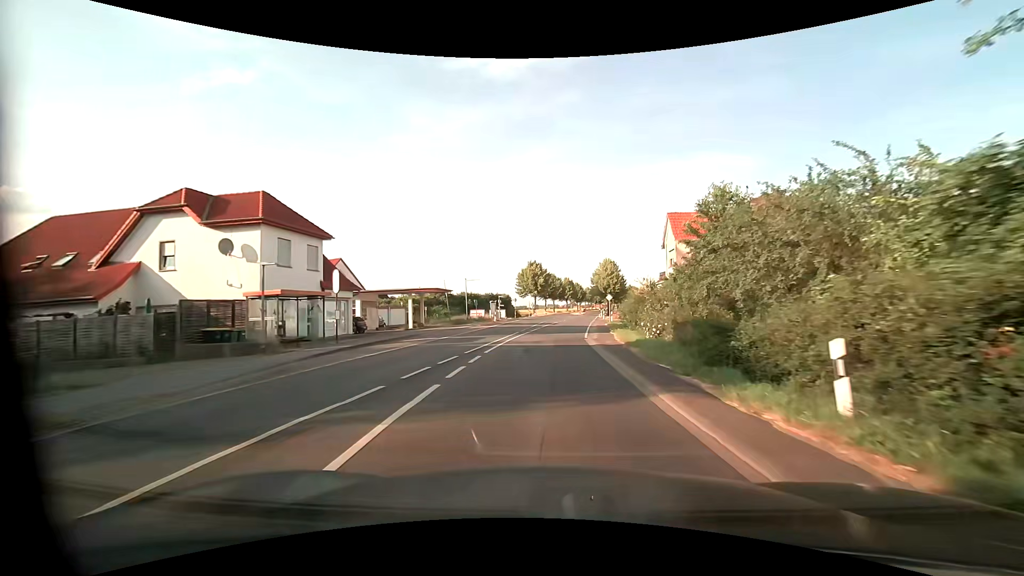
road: primary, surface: asphalt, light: Day
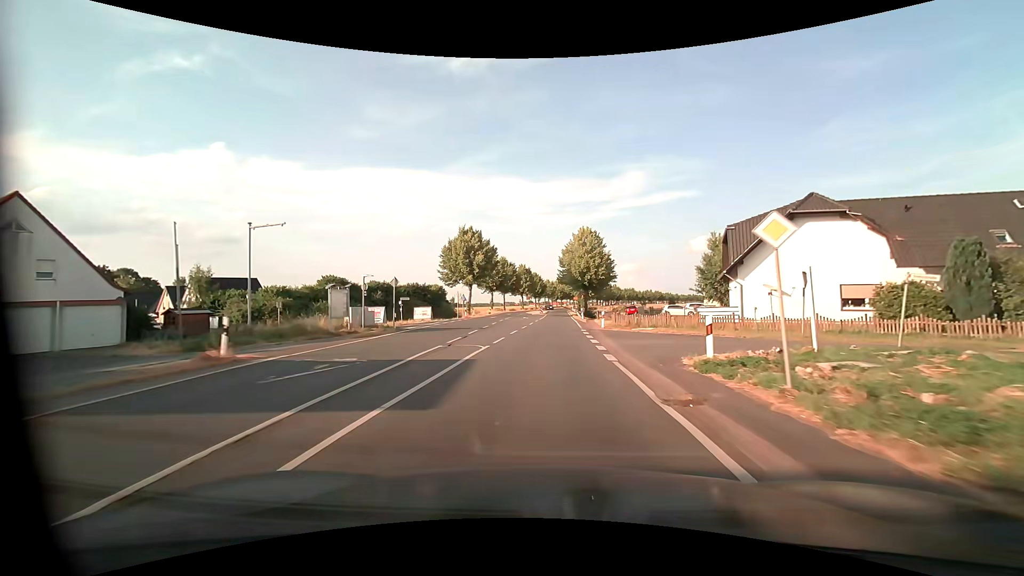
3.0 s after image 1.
(+1.7, +39.2) m; +5°
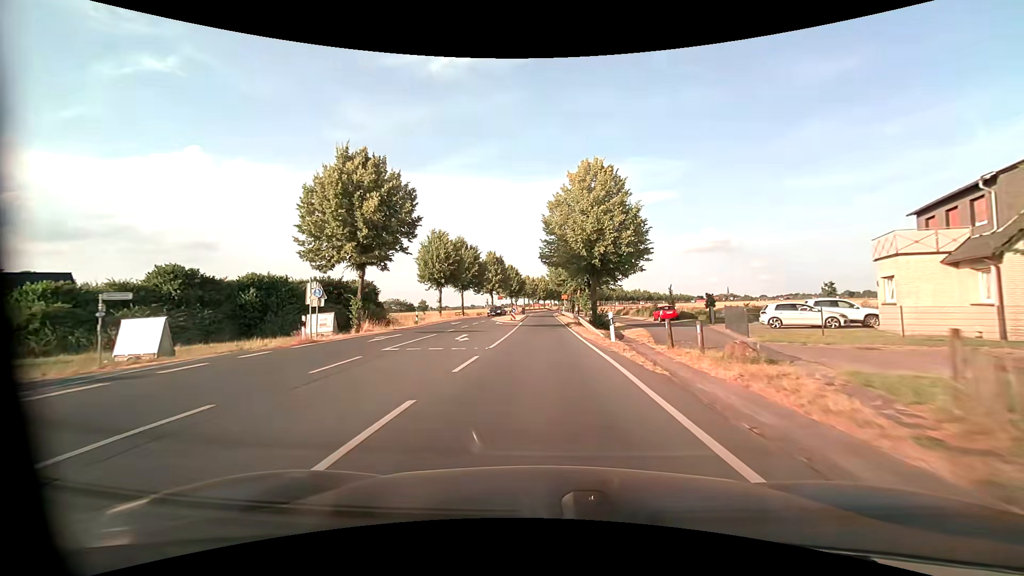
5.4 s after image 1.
(+0.4, +31.9) m; +1°
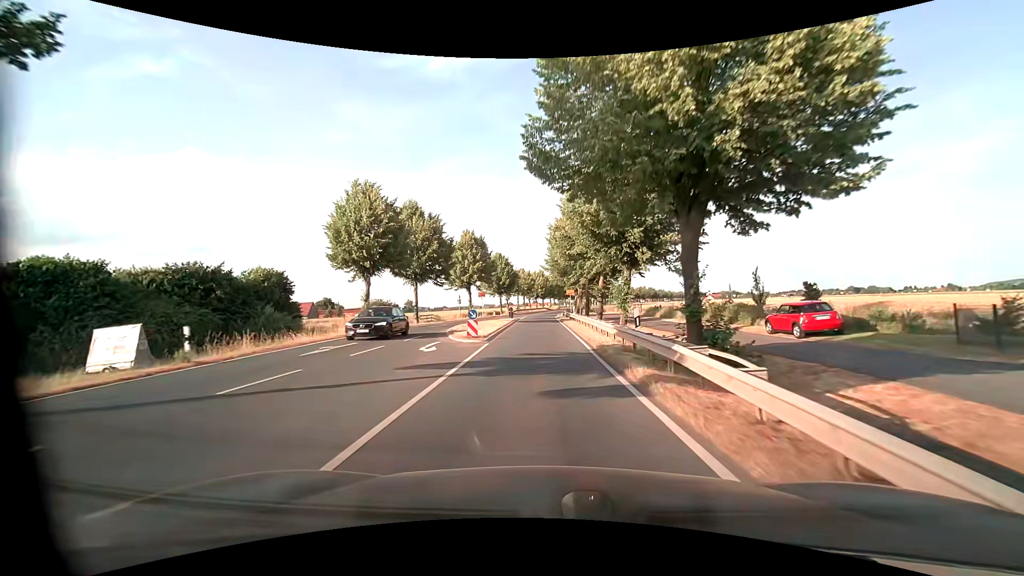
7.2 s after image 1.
(+0.2, +24.2) m; +1°
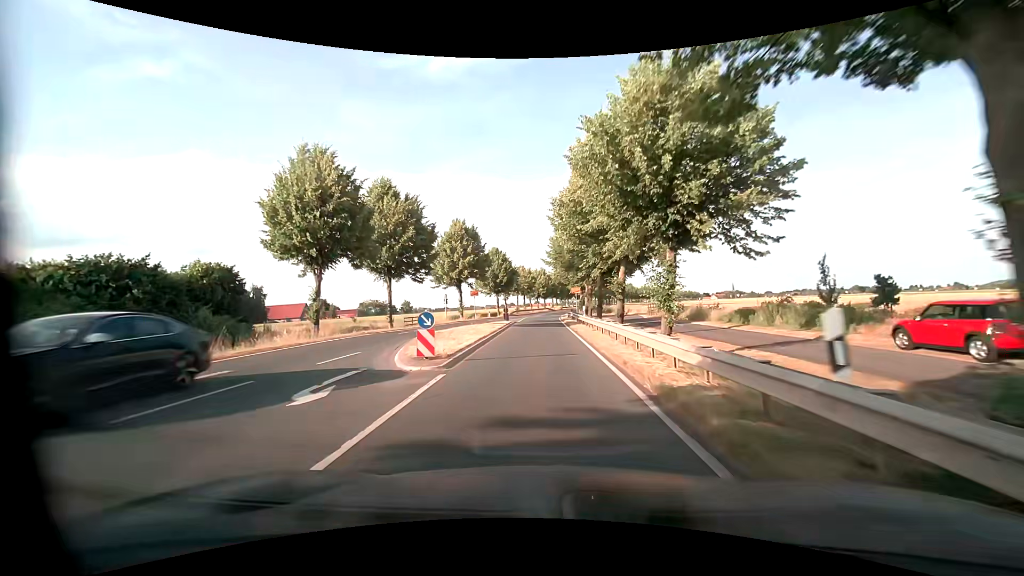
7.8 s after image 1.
(0.0, +8.1) m; -1°
(0, +10) (0, +20) (0, +30) (0, +40) (0, +50) (0, +60) (+1, +70) (+2, +80) (+3, +90) (+4, +100) m
